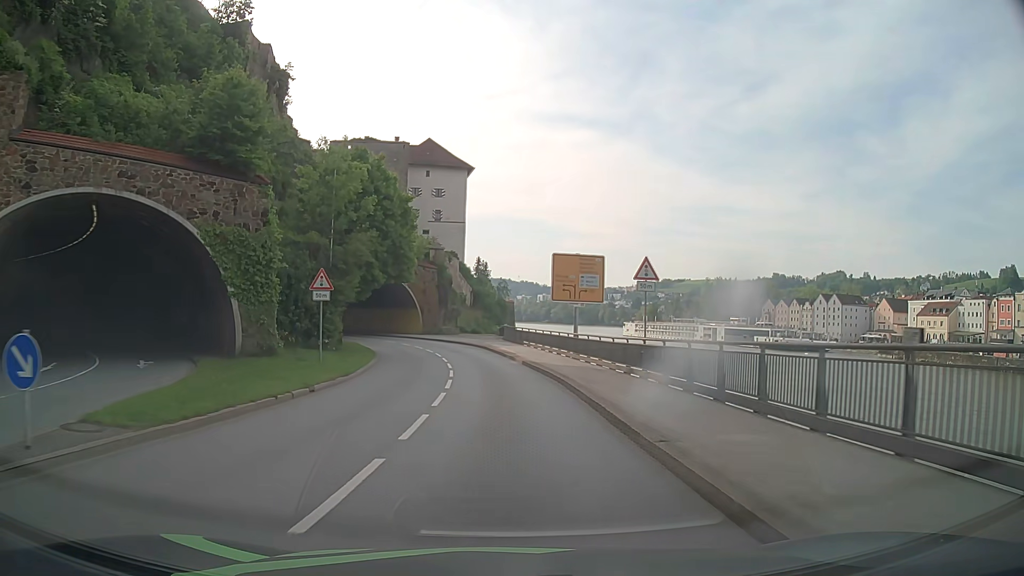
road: primary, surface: asphalt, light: Day
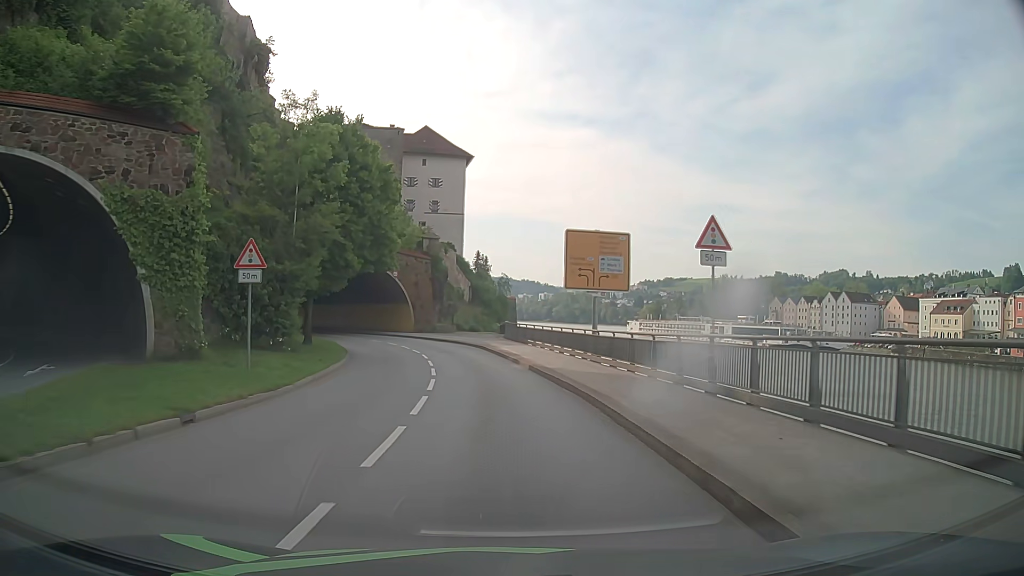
(0.0, +6.8) m; 0°
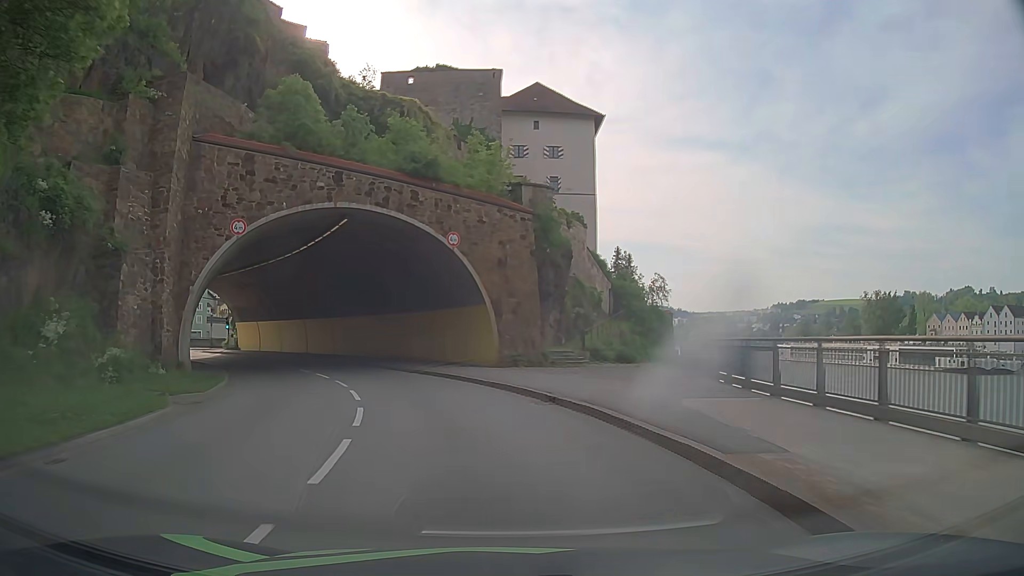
(-2.1, +32.4) m; -11°
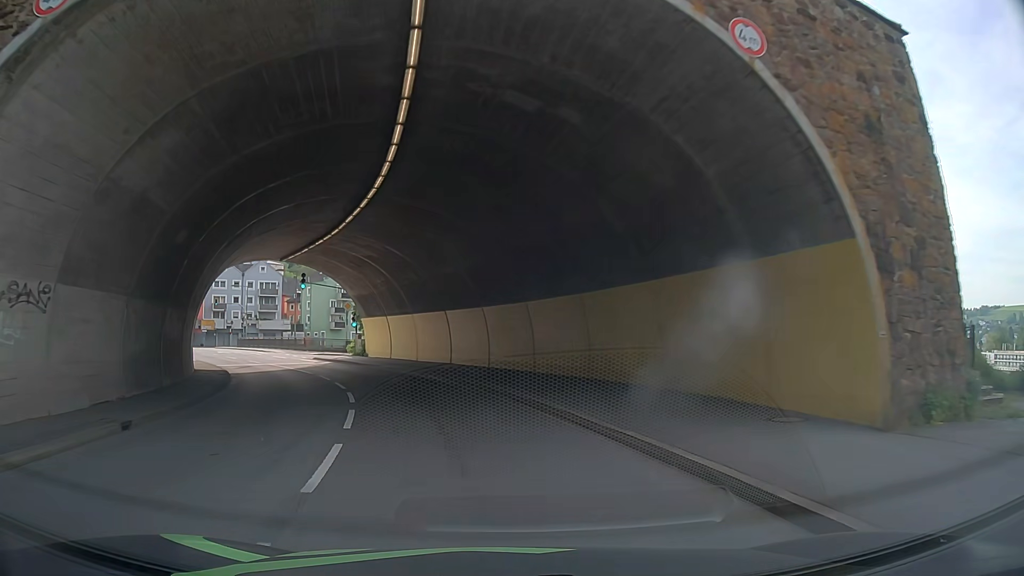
(-2.5, +18.7) m; -17°
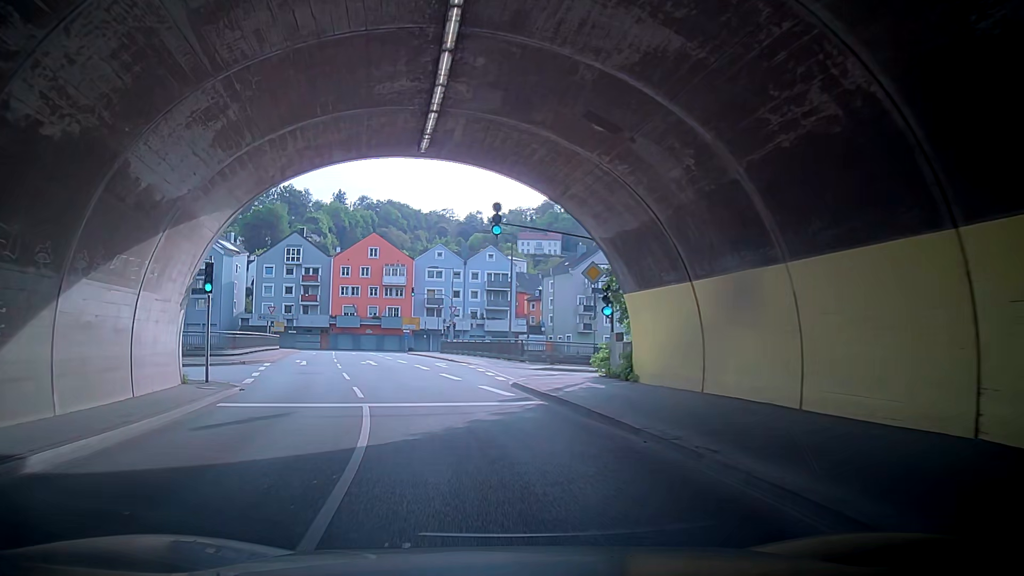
(-4.0, +24.9) m; -16°
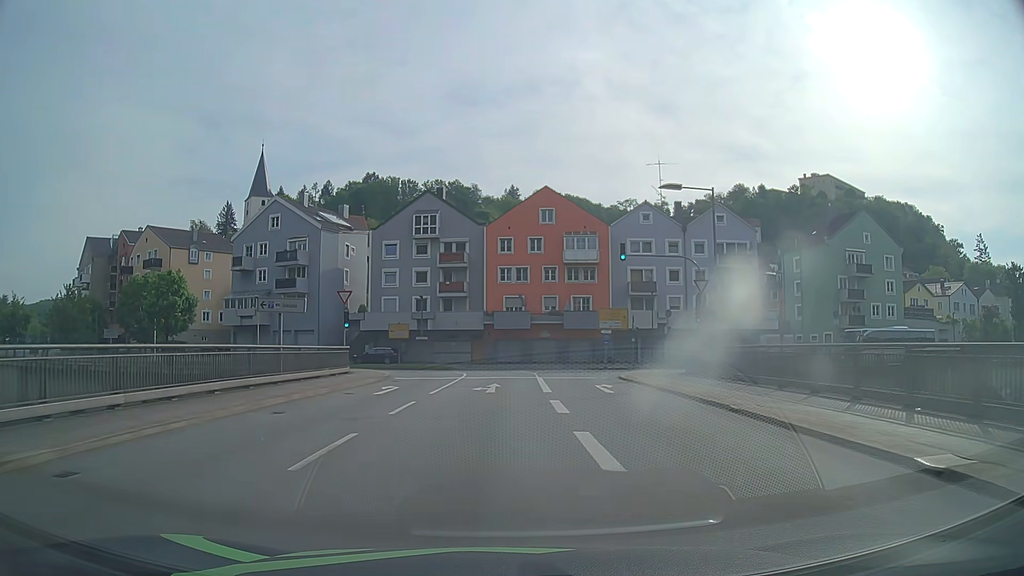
(-6.6, +32.2) m; -21°
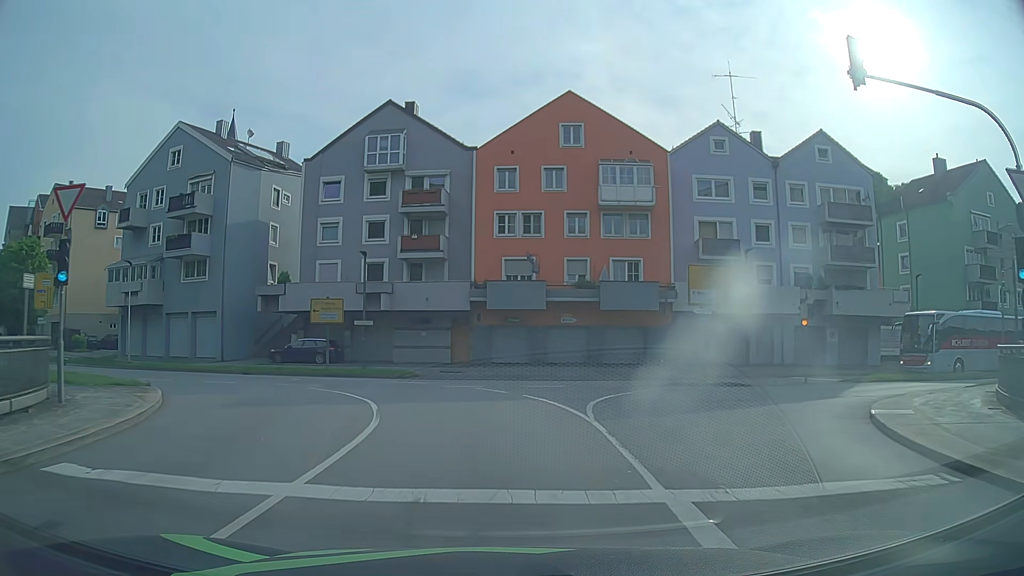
(-0.3, +23.4) m; 0°
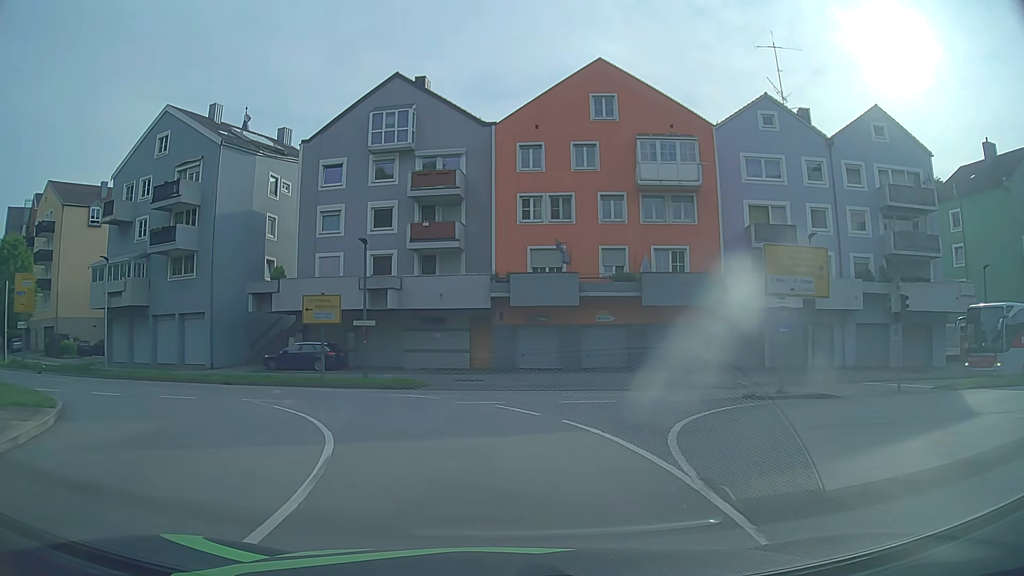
(-0.1, +5.3) m; -2°
(-1, +10) (-5, +19) (-13, +25) (-22, +30) (-31, +33) (-40, +37) (-49, +42) (-57, +48) (-65, +54) (-72, +61) m
